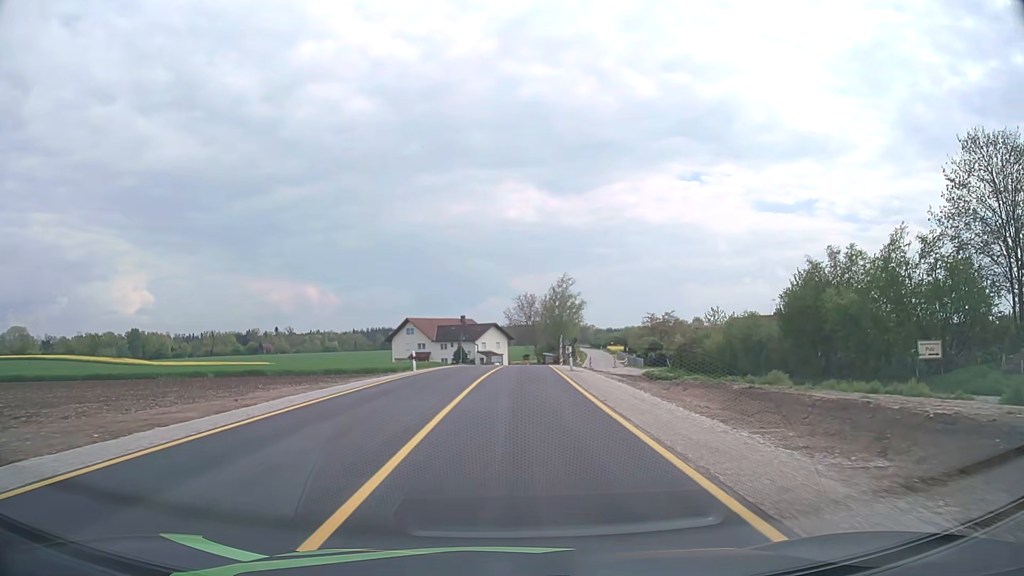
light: Day
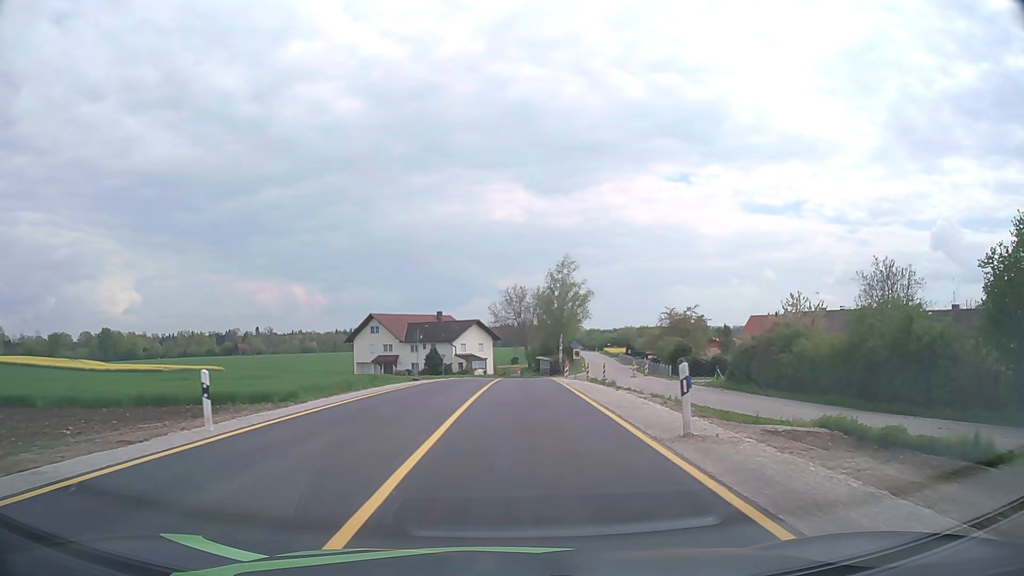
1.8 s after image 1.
(+0.2, +22.7) m; +1°
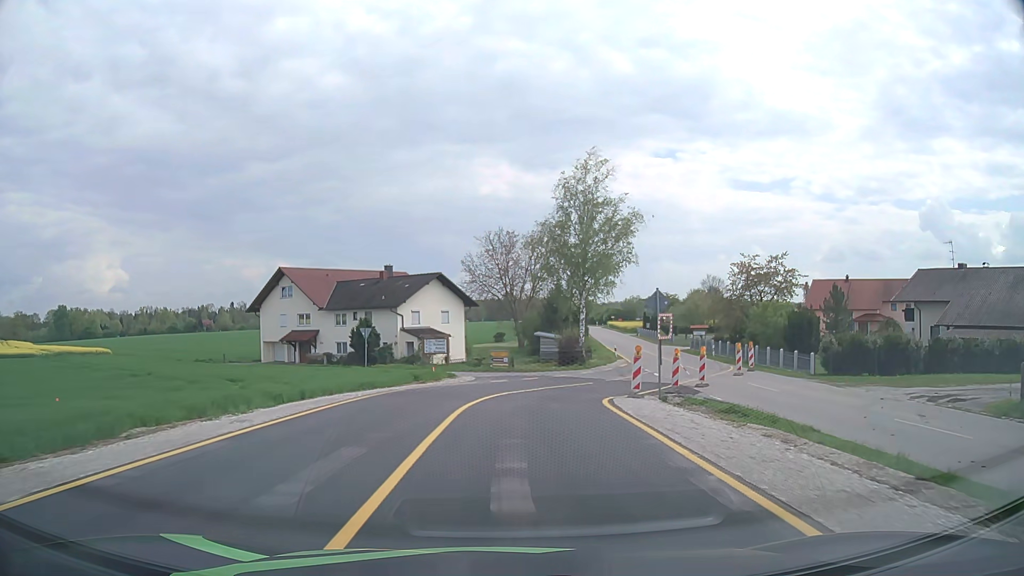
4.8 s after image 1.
(+0.6, +36.6) m; +1°
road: secondary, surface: asphalt
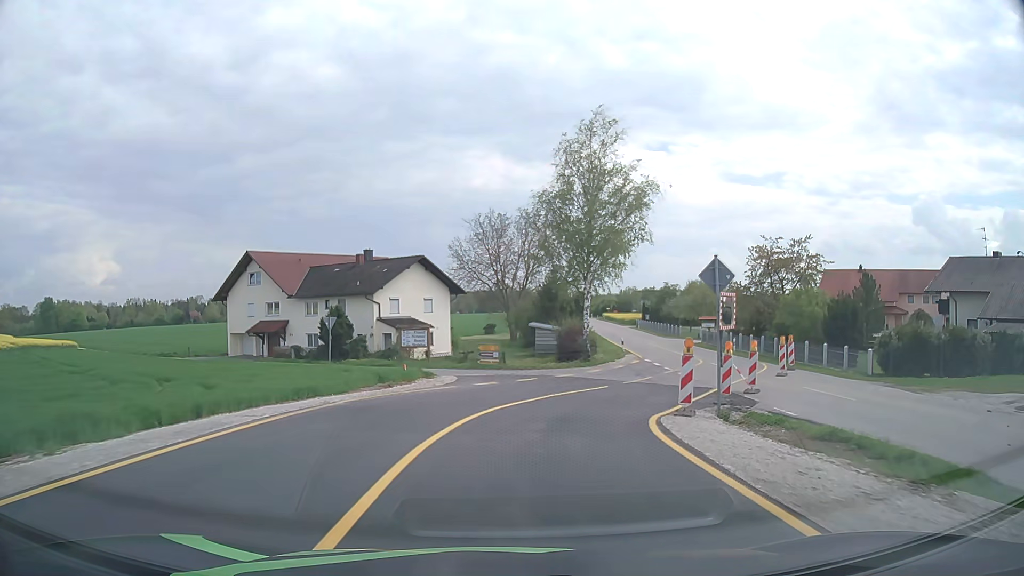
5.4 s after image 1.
(0.0, +6.8) m; +1°
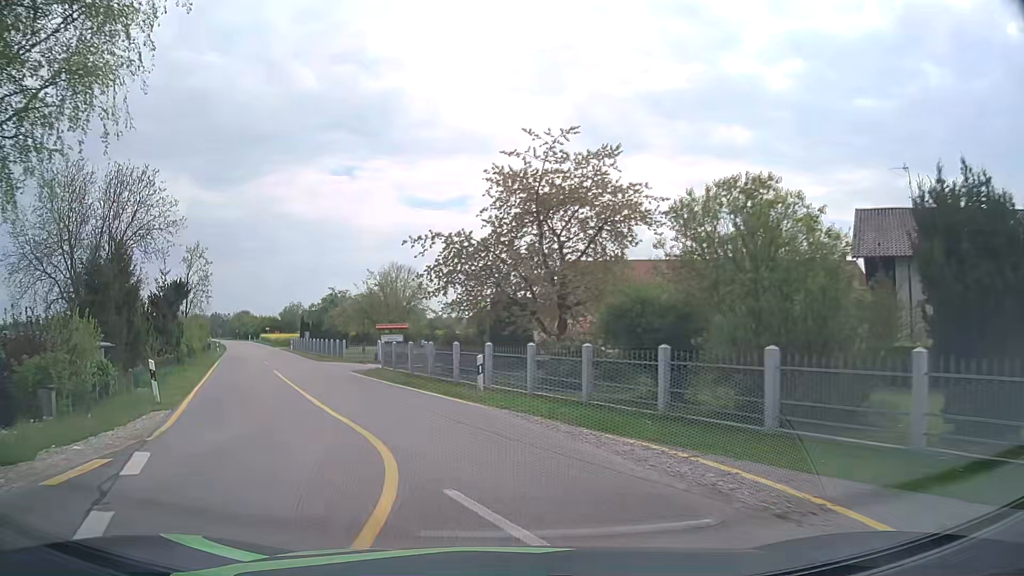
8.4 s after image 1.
(+7.7, +28.9) m; +28°
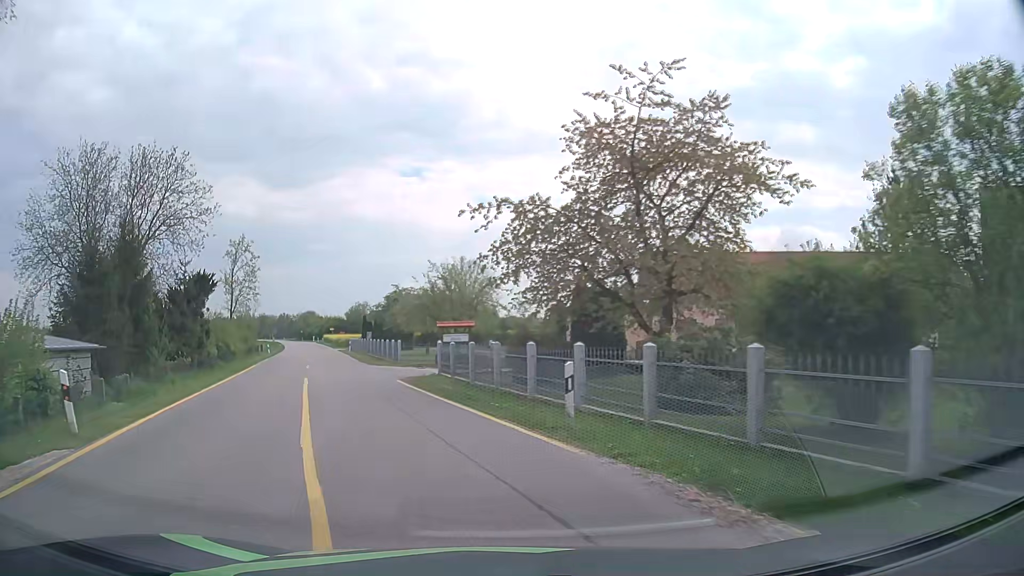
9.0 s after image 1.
(-0.4, +5.8) m; -7°
(-1, +10) (-4, +20) (-7, +29) (-10, +39) (-13, +48) (-16, +58) (-19, +67) (-22, +77) (-25, +86) (-28, +96) m
